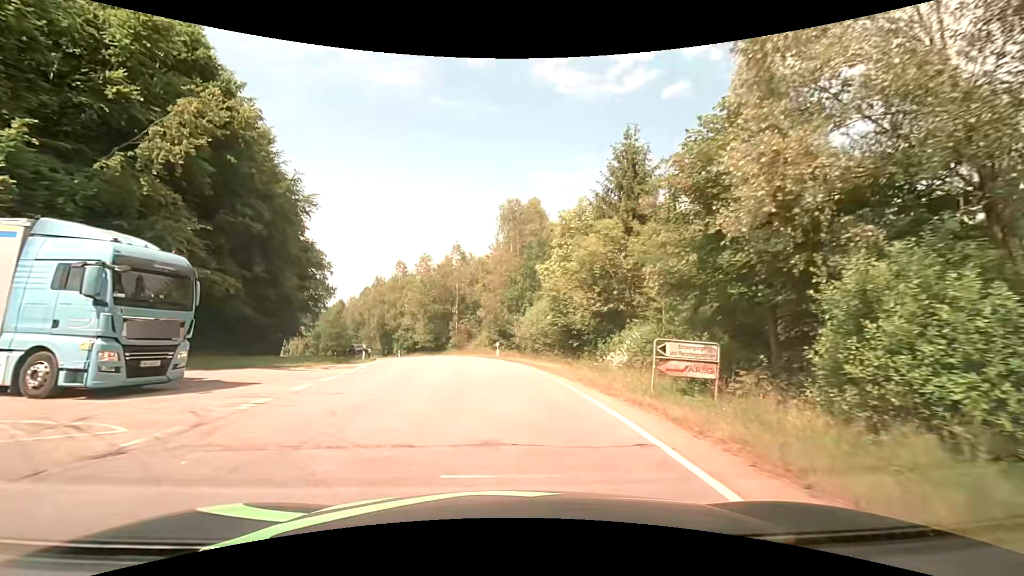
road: tertiary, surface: asphalt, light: Day
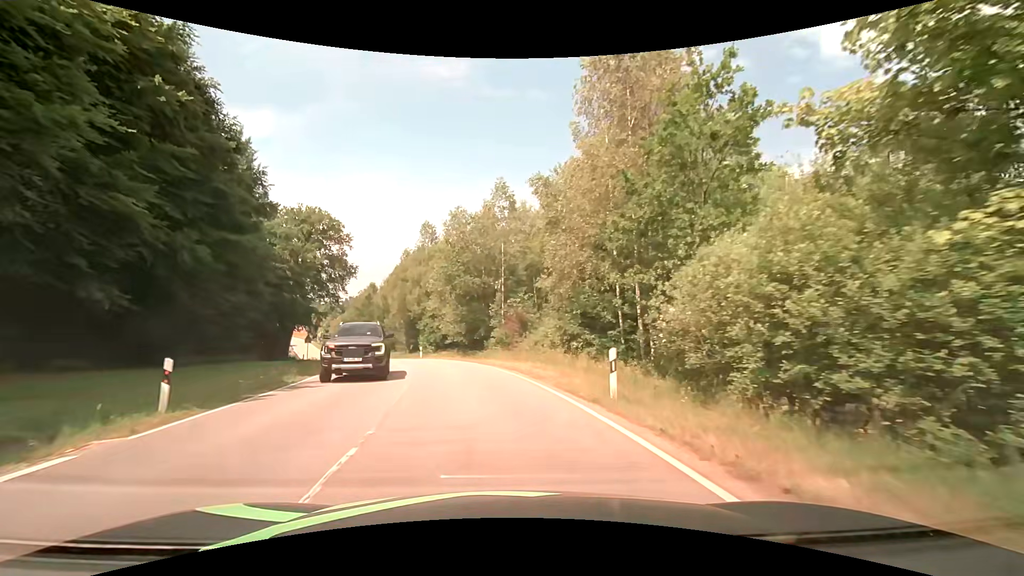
(-1.5, +23.3) m; -7°
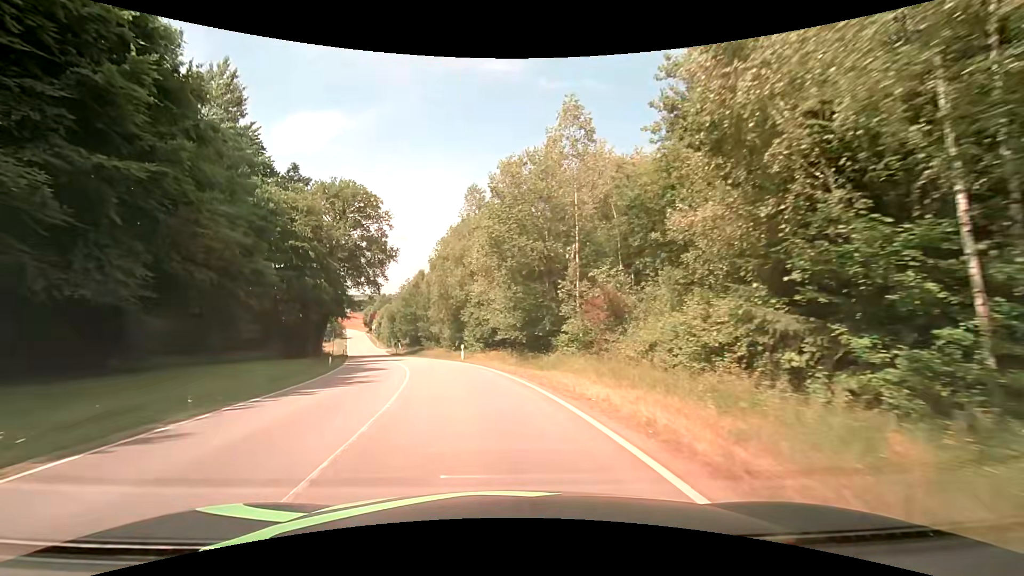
(-0.6, +13.4) m; -7°
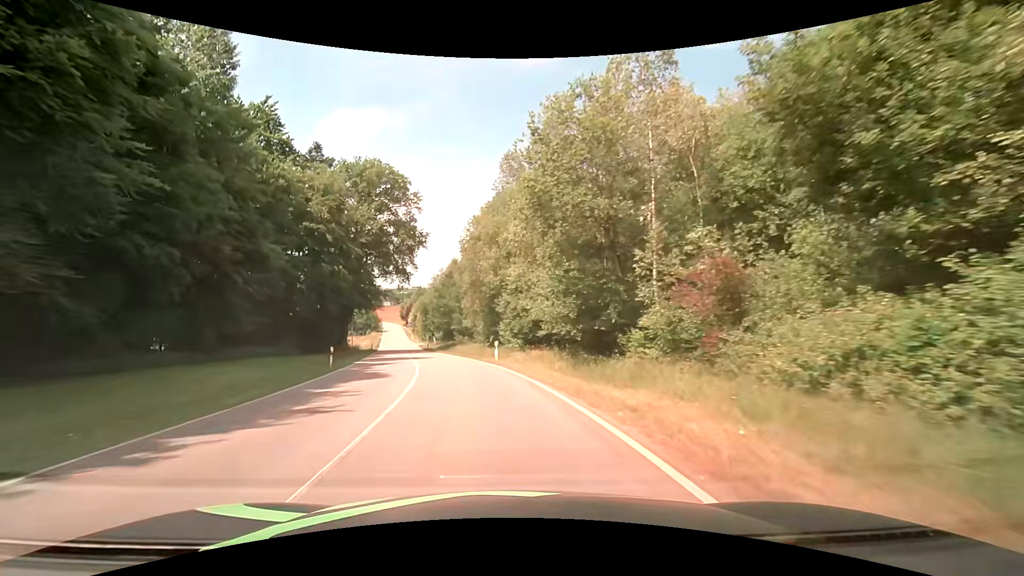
(-0.2, +7.2) m; -4°
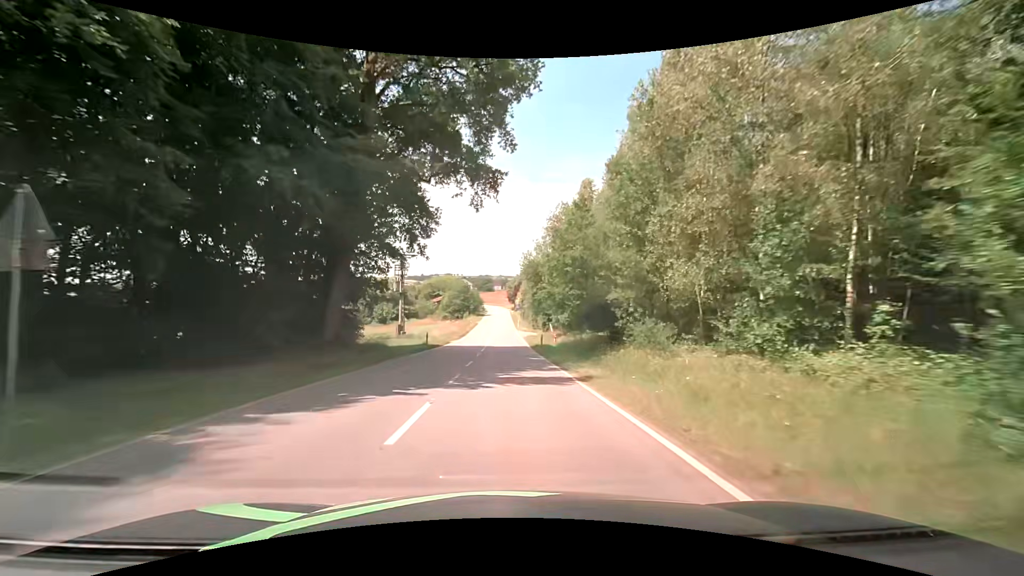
(-5.9, +39.8) m; -12°
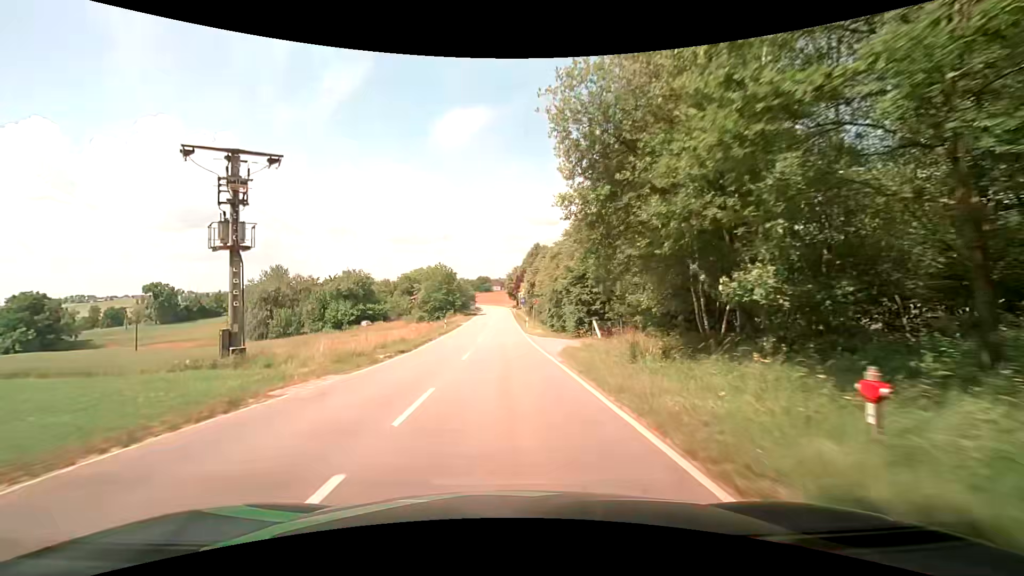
(-0.1, +35.3) m; -1°
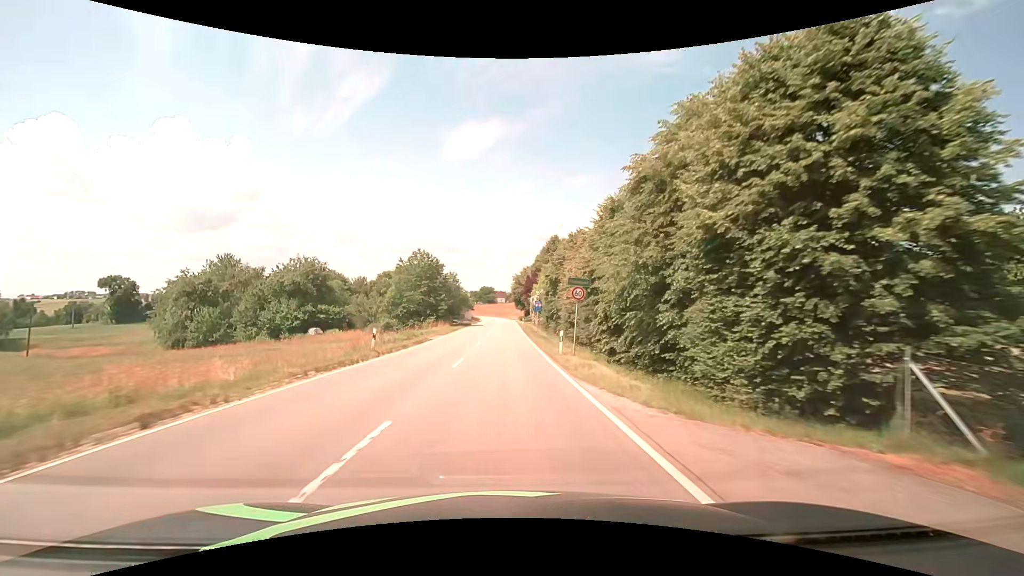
(+0.1, +27.7) m; 0°
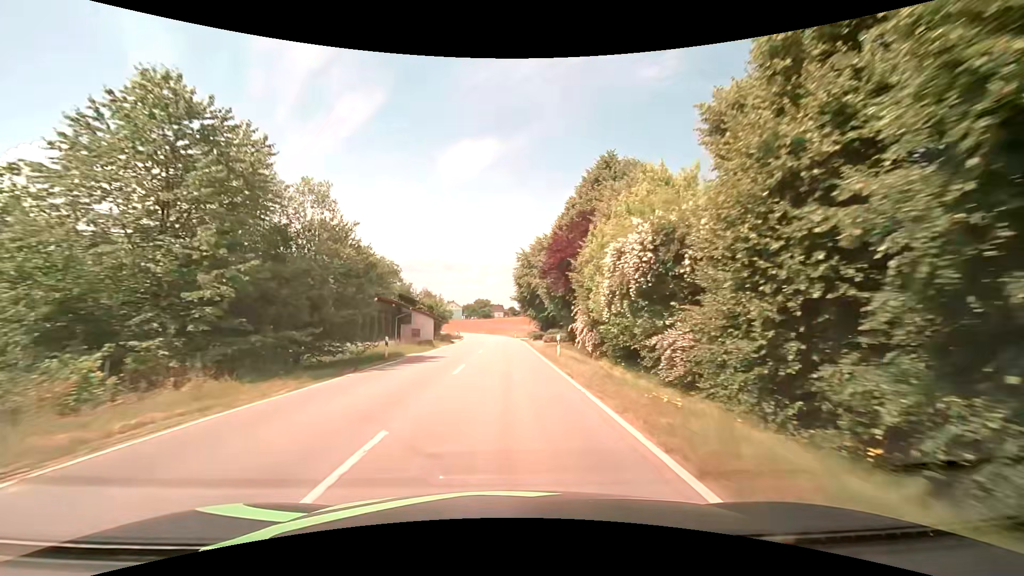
(+0.1, +48.8) m; 0°
(0, +10) (0, +20) (0, +30) (0, +40) (0, +50) (-1, +60) (-1, +70) (-2, +80) (-3, +90) (-4, +100) m
